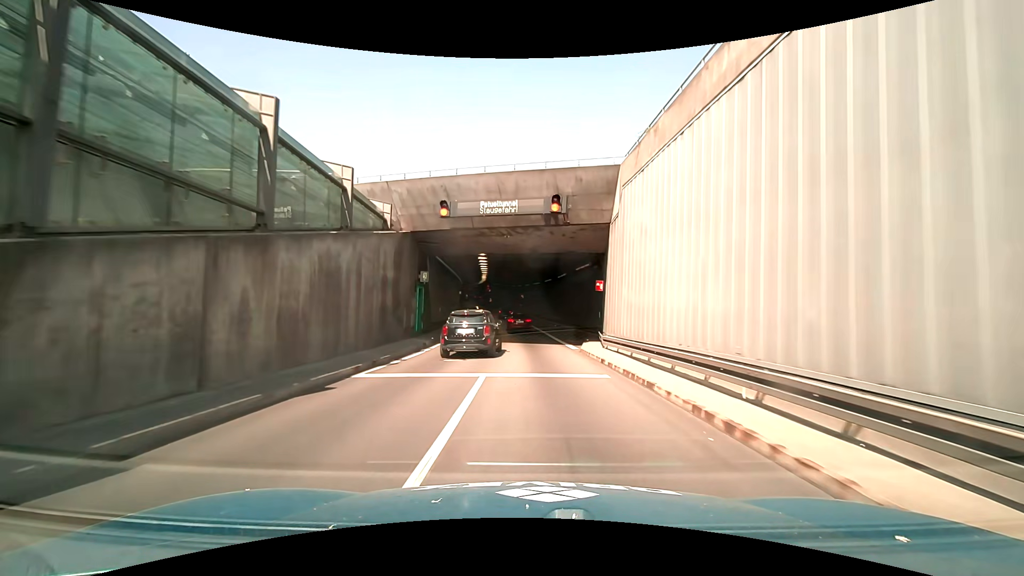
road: trunk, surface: asphalt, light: Day
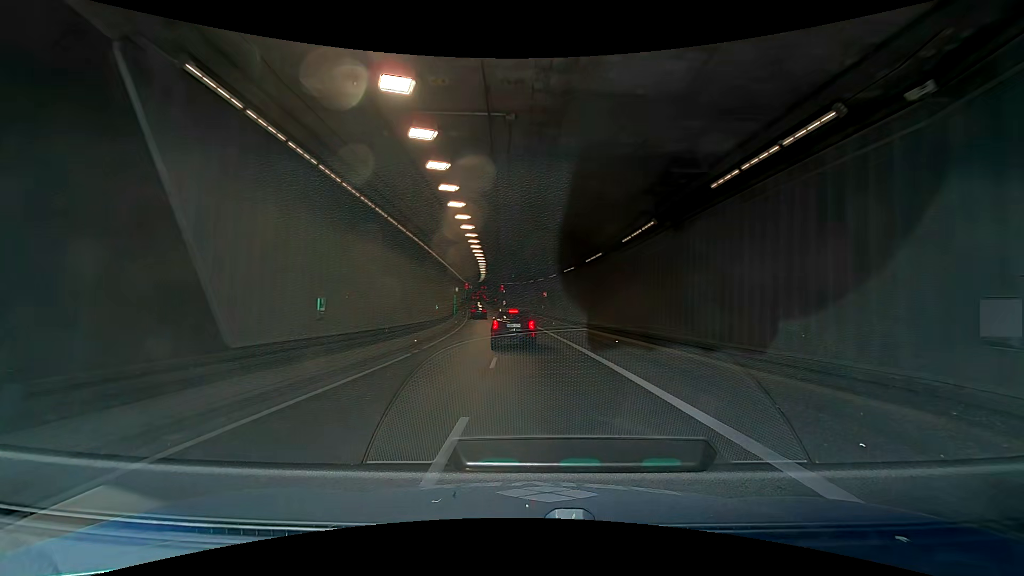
(-0.6, +23.5) m; -4°
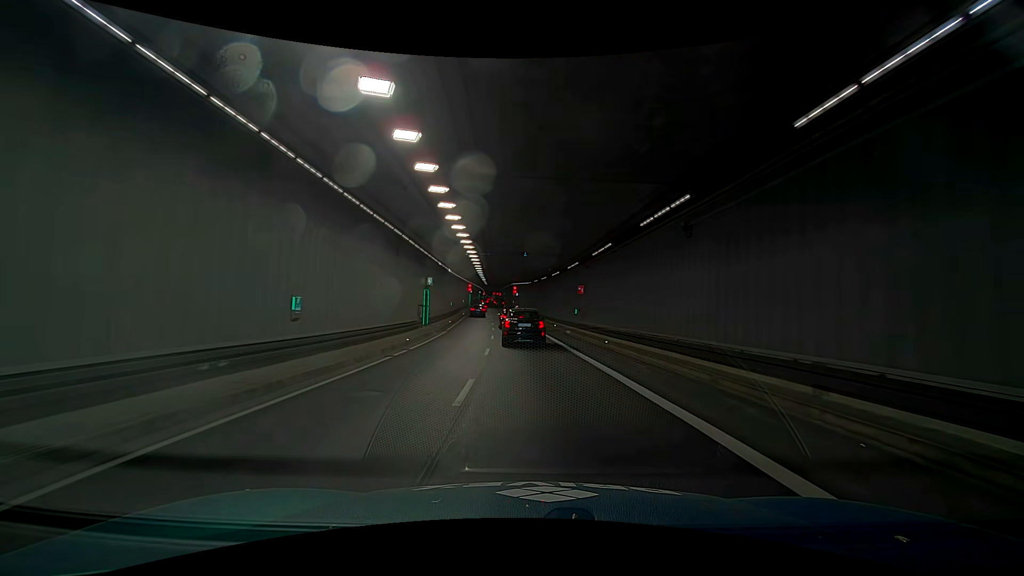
(-1.1, +23.1) m; -6°
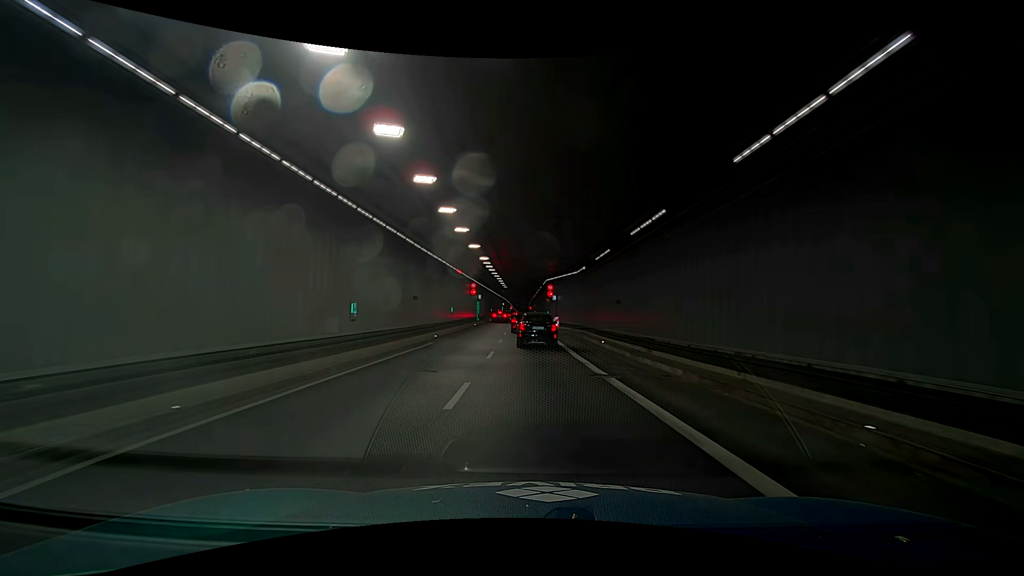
(+1.9, +36.1) m; +3°
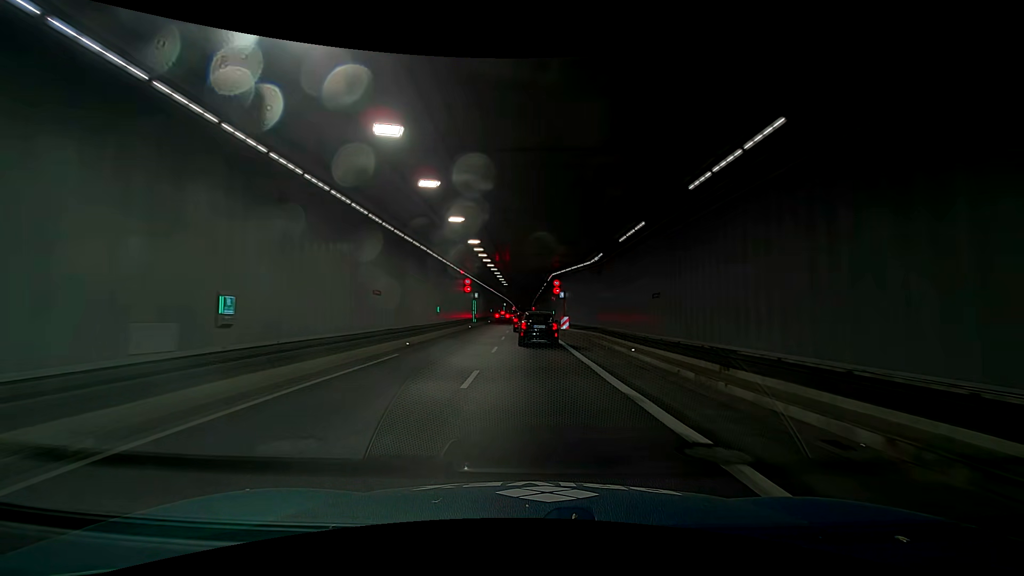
(-0.1, +7.0) m; -1°
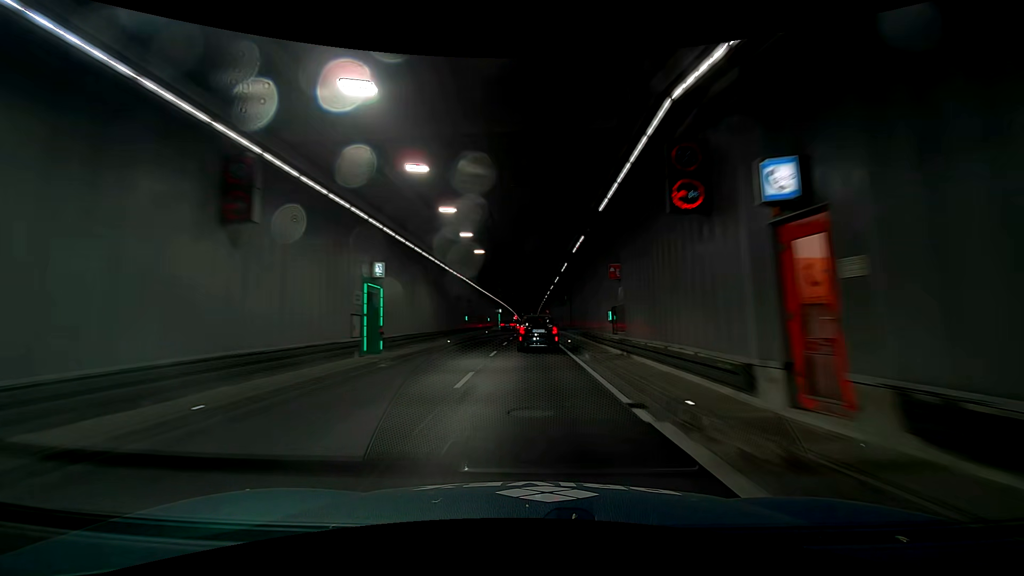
(+1.0, +35.8) m; +3°
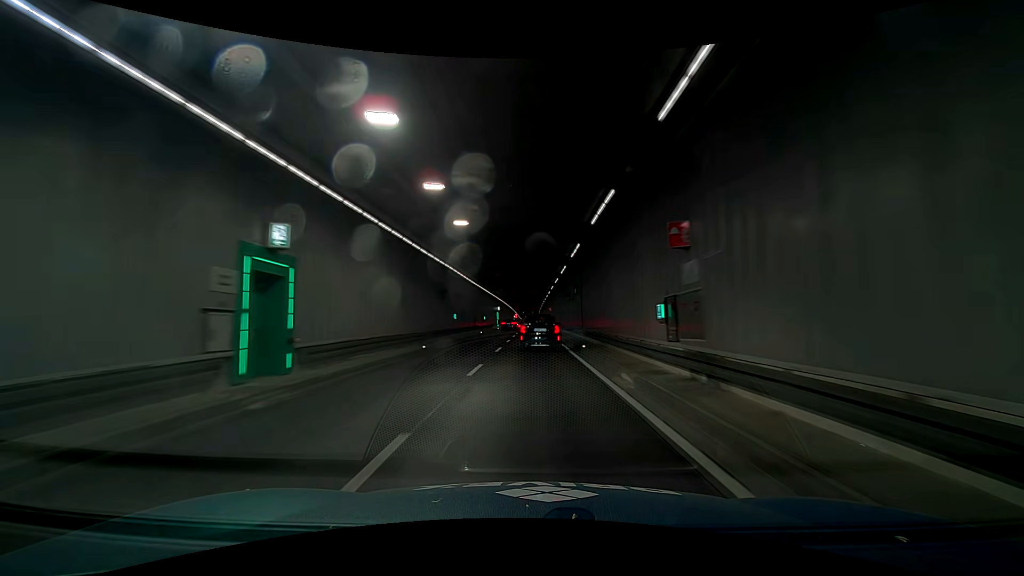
(-0.1, +7.1) m; -1°
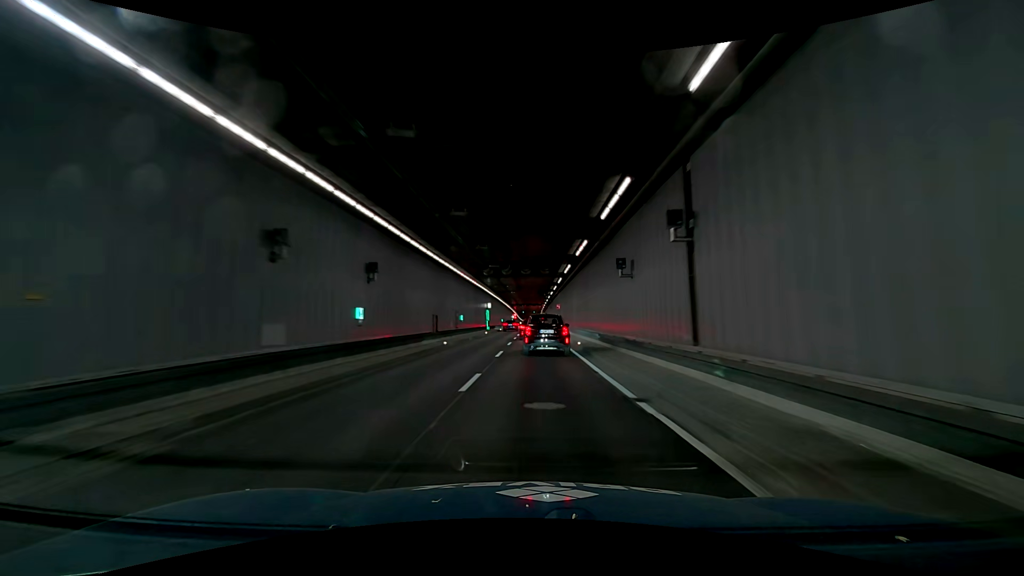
(-0.6, +20.3) m; +1°
